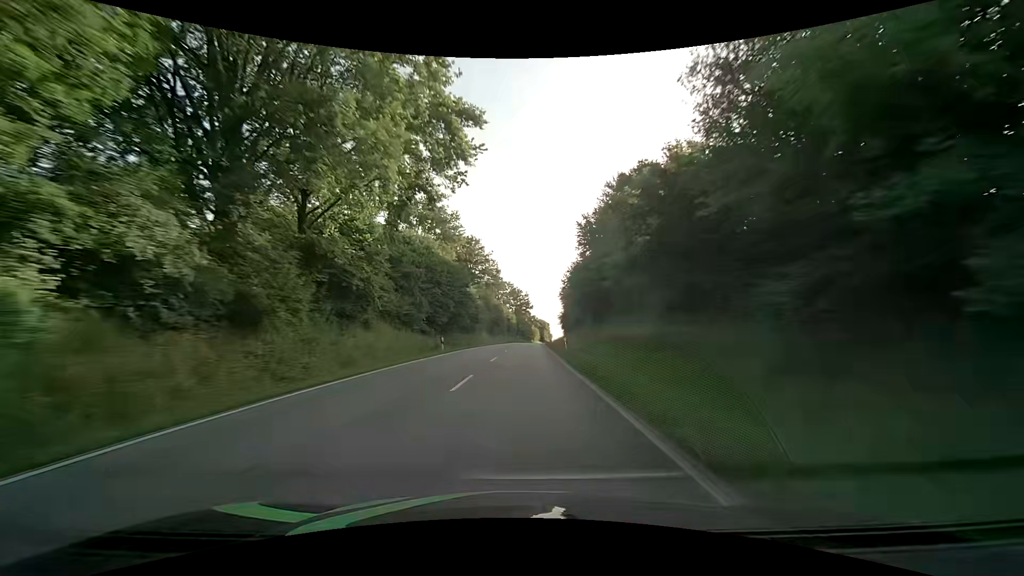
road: secondary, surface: asphalt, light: Day
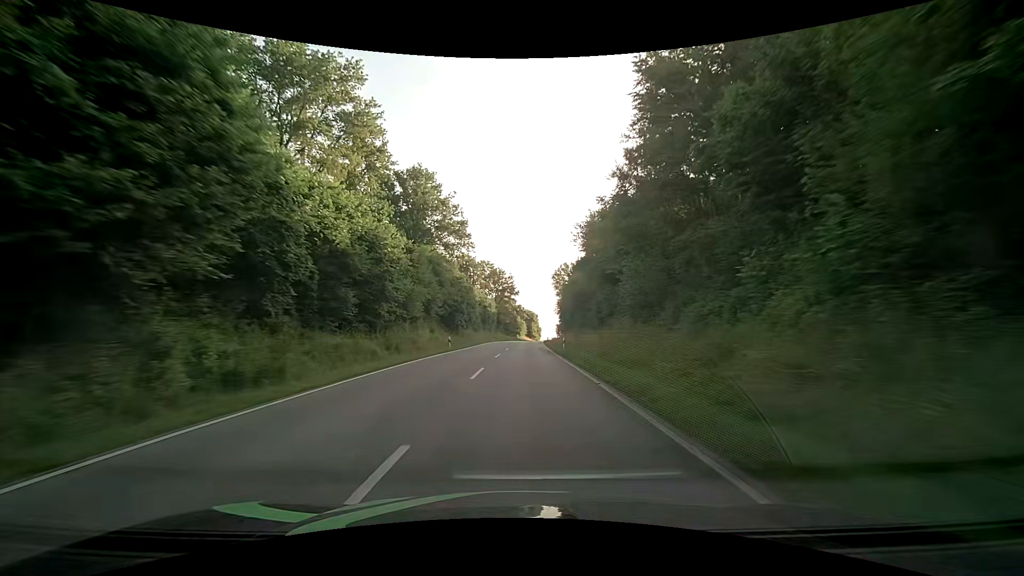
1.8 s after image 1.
(+0.5, +45.9) m; +2°
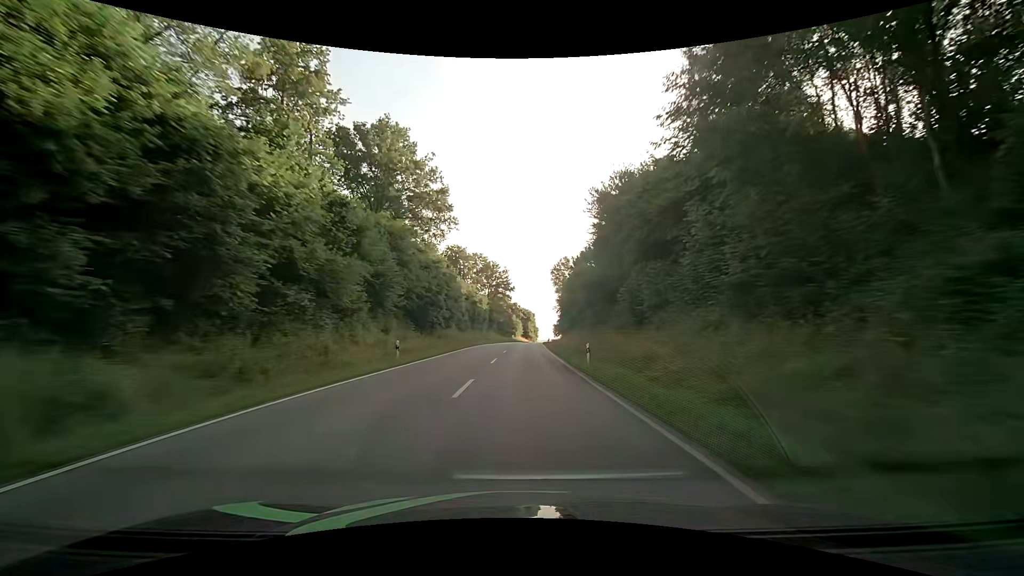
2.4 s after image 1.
(+0.1, +15.6) m; 0°
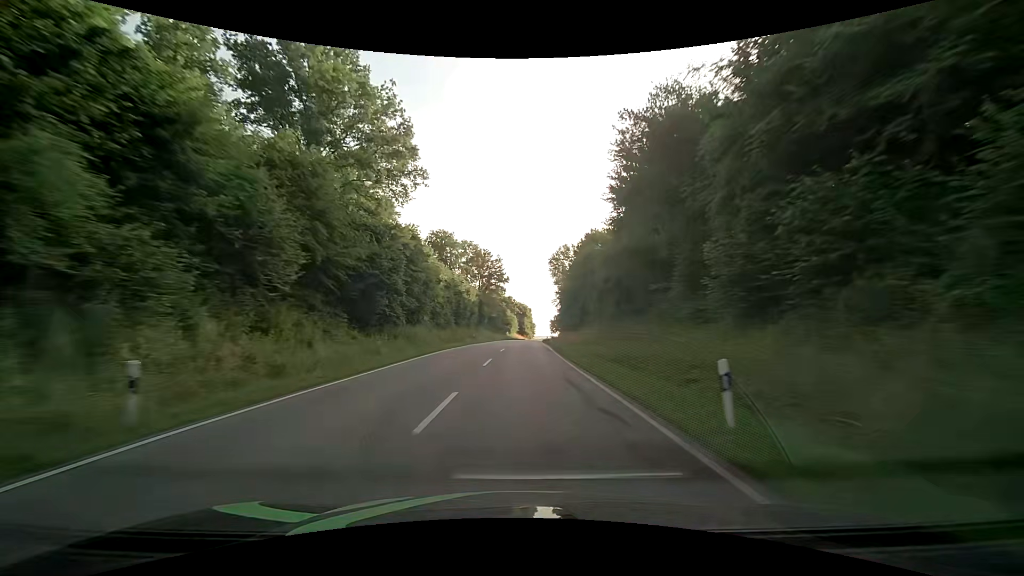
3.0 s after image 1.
(+0.1, +15.7) m; +1°
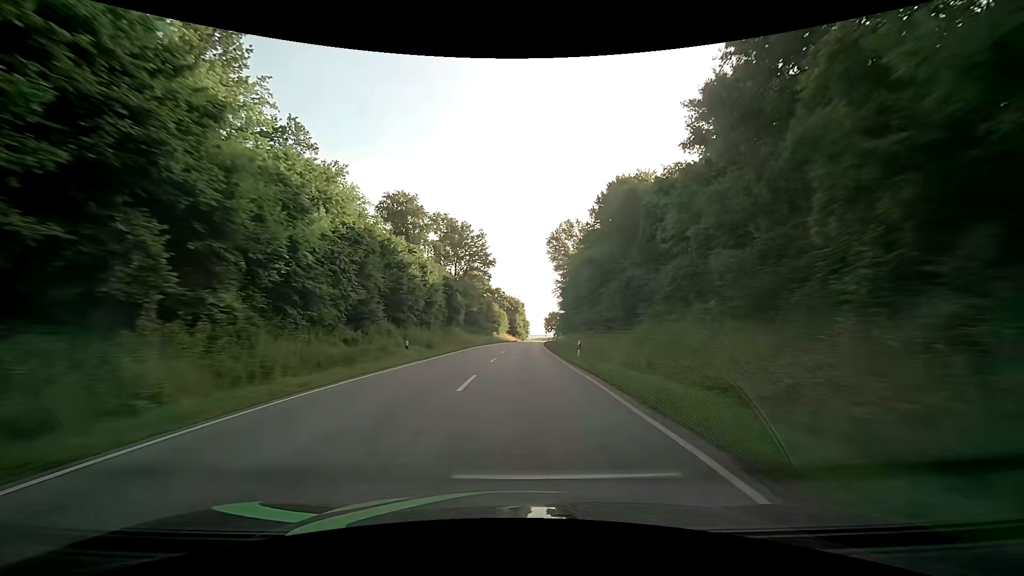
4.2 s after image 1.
(+0.2, +31.6) m; +1°
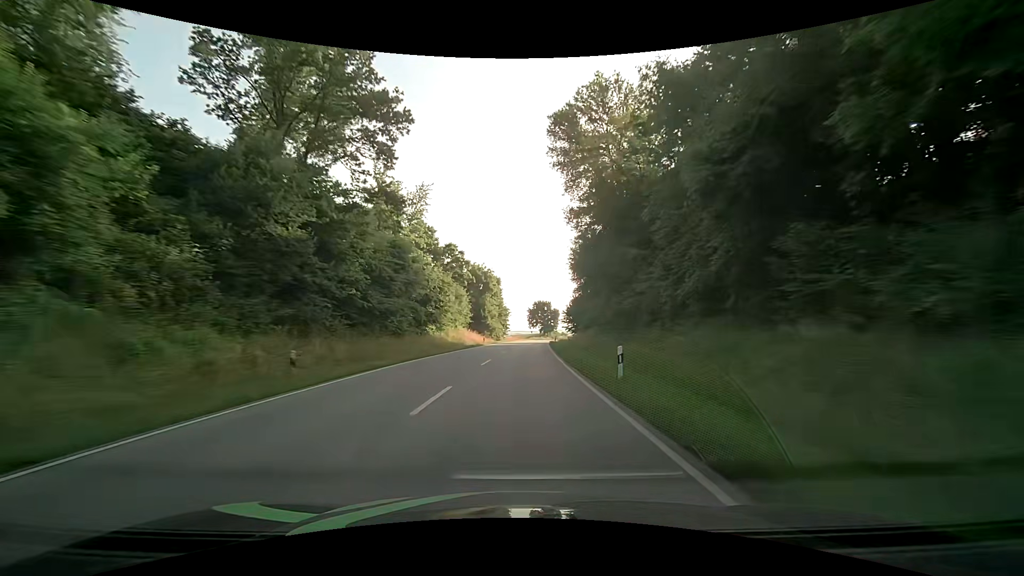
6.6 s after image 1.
(+1.2, +62.7) m; +2°
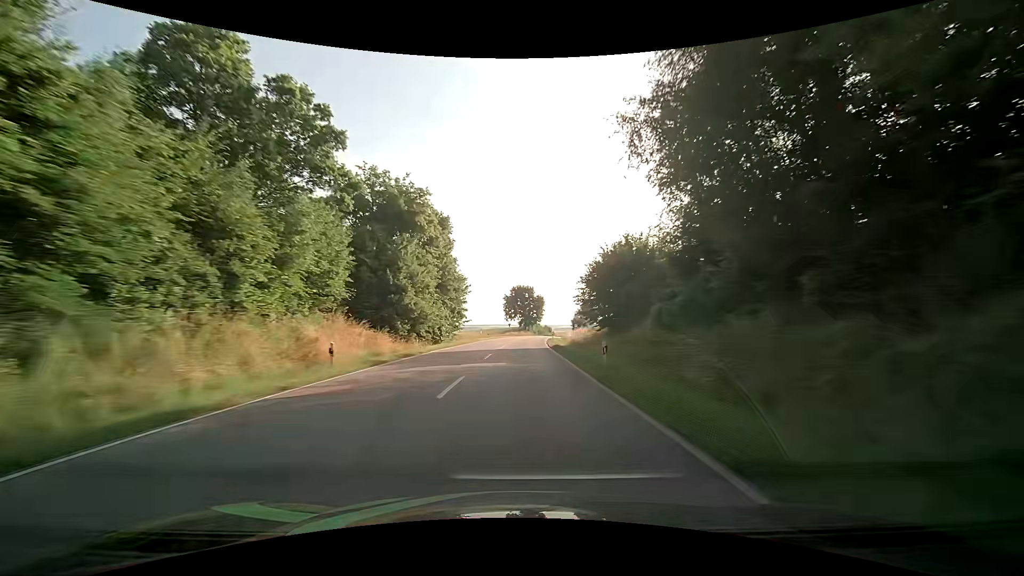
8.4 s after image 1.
(+1.0, +46.7) m; +2°
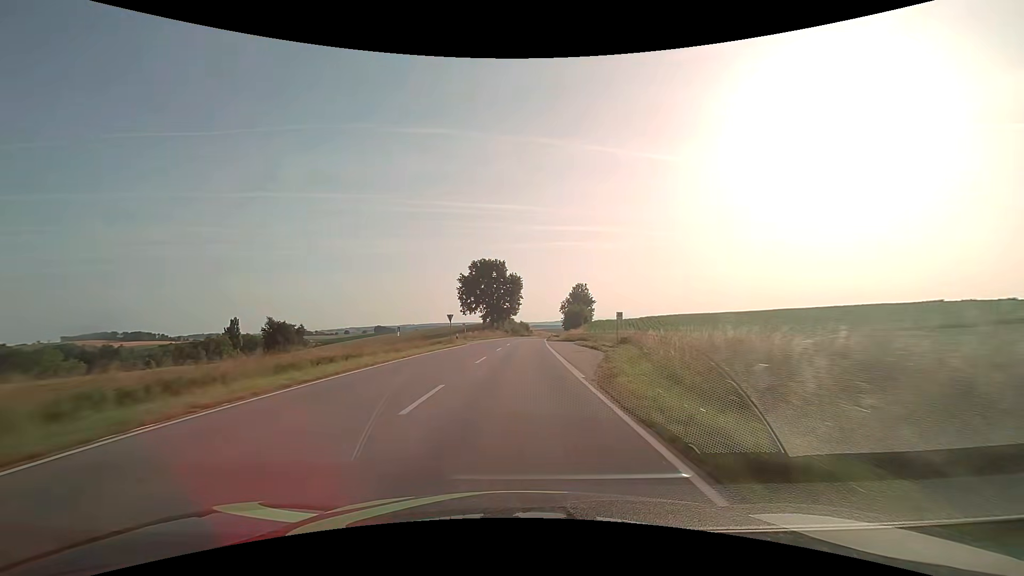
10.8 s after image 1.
(+2.5, +61.5) m; +4°
(0, +10) (0, +20) (0, +30) (+1, +40) (+1, +50) (+1, +60) (+2, +70) (+3, +80) (+3, +90) (+4, +100) m
